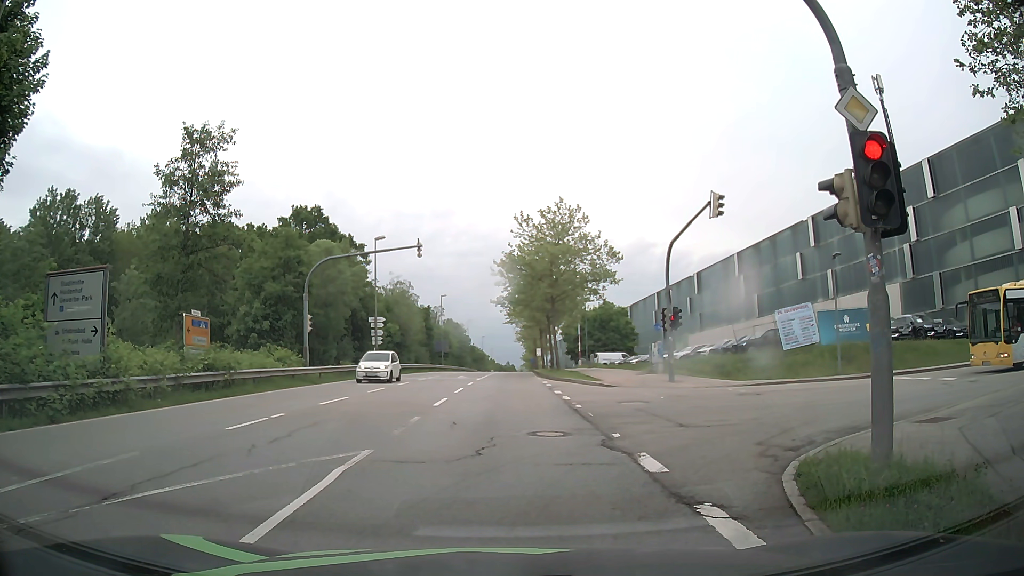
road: secondary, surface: asphalt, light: Day
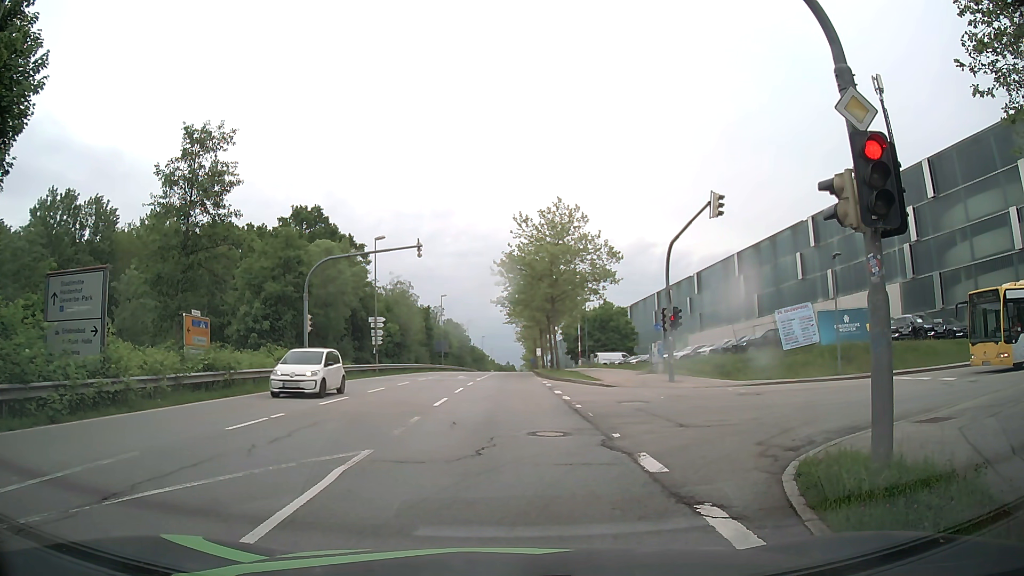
(0.0, 0.0) m; 0°
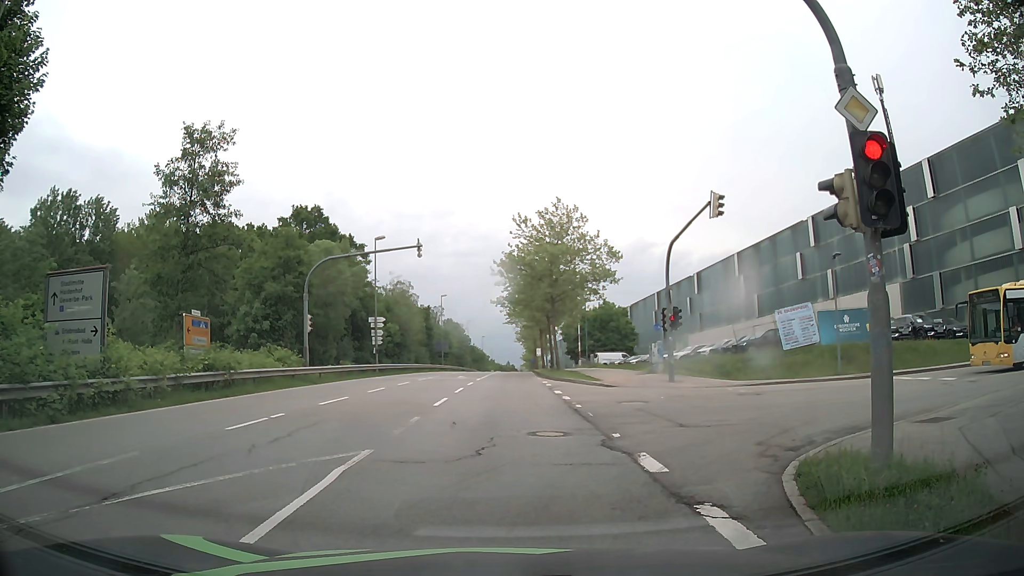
(0.0, 0.0) m; 0°
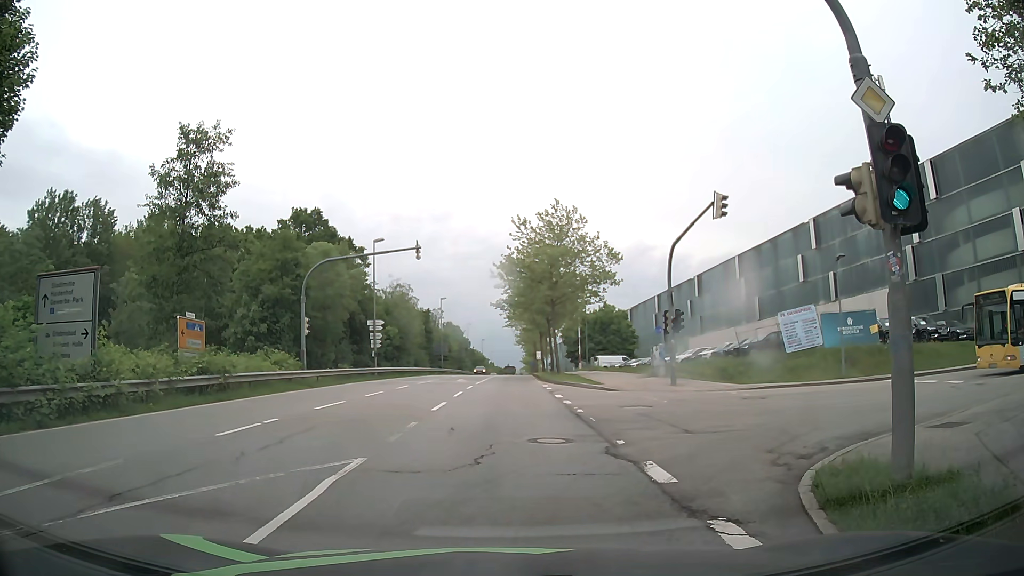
(0.0, +0.5) m; 0°
